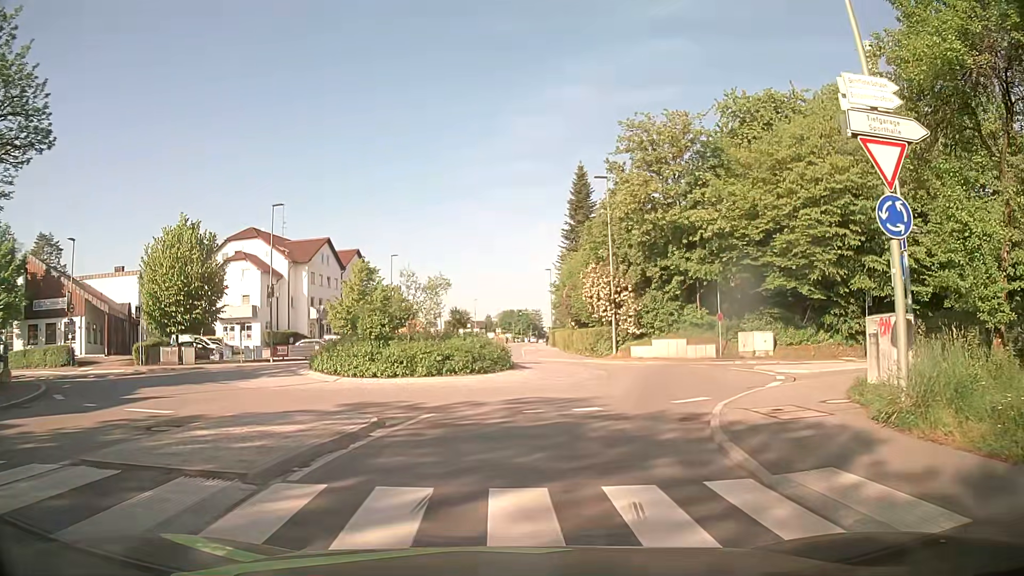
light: Day
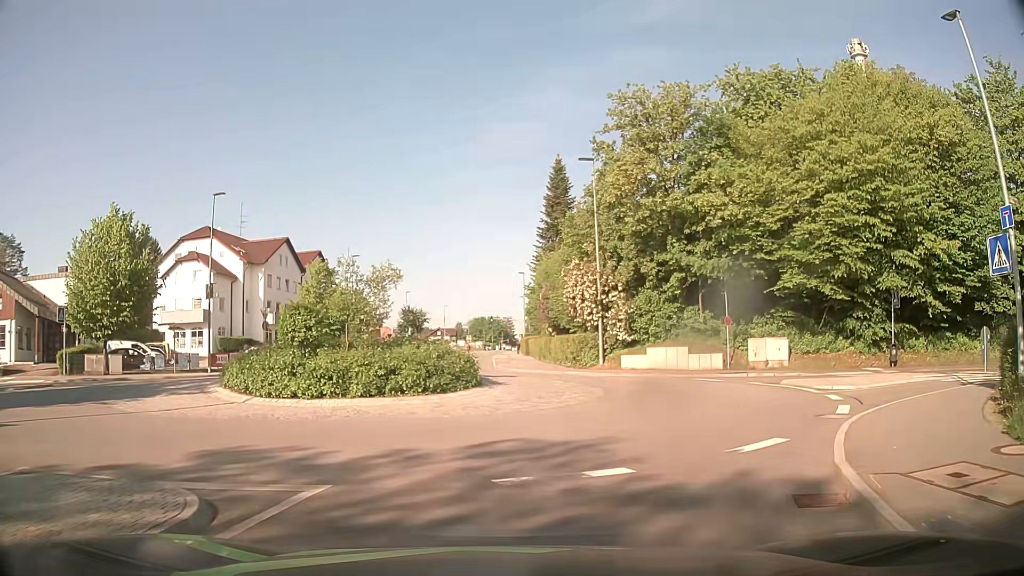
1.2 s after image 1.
(0.0, +5.5) m; +1°
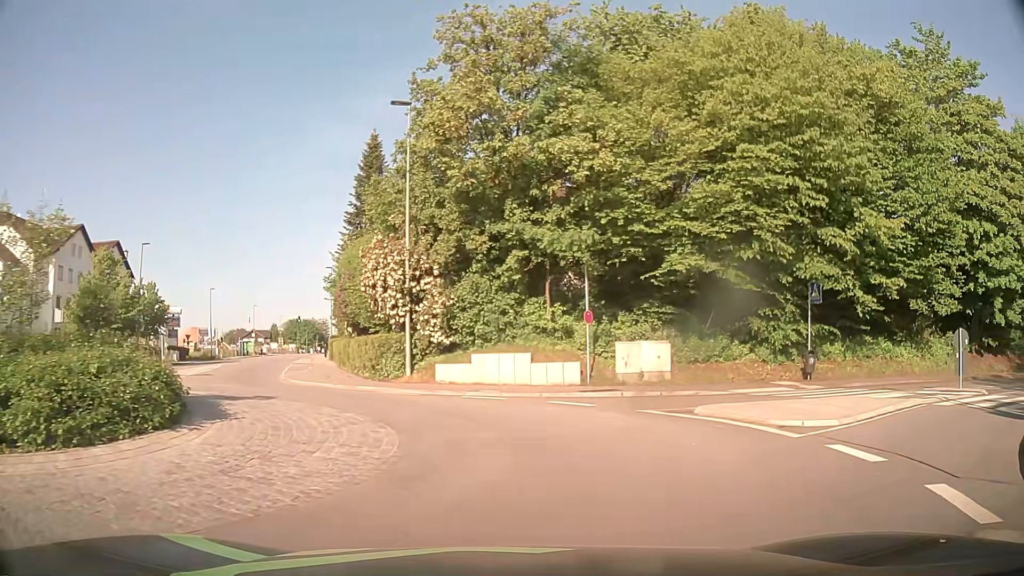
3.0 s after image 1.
(+1.2, +8.5) m; +17°
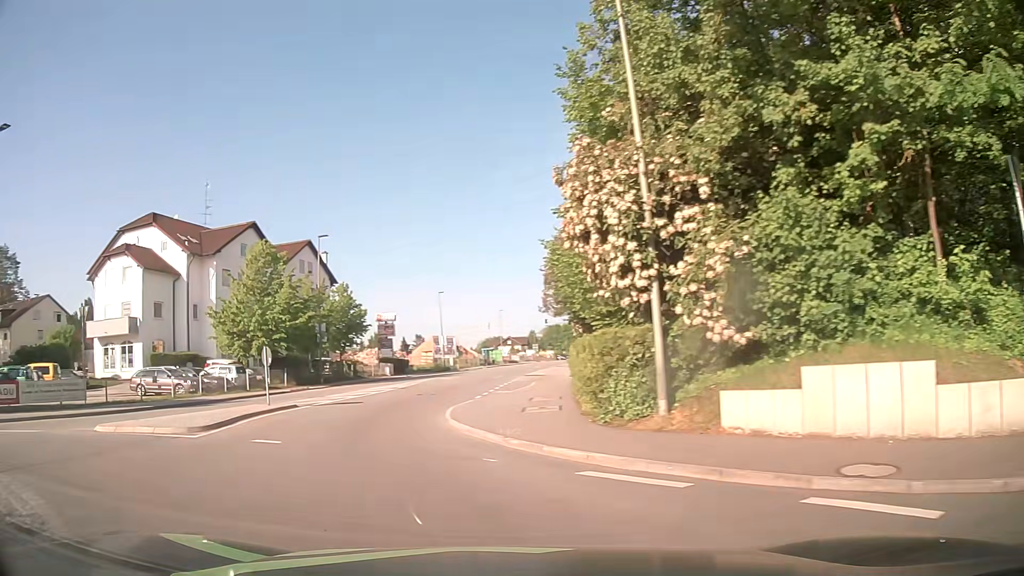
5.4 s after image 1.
(-1.0, +12.6) m; -23°
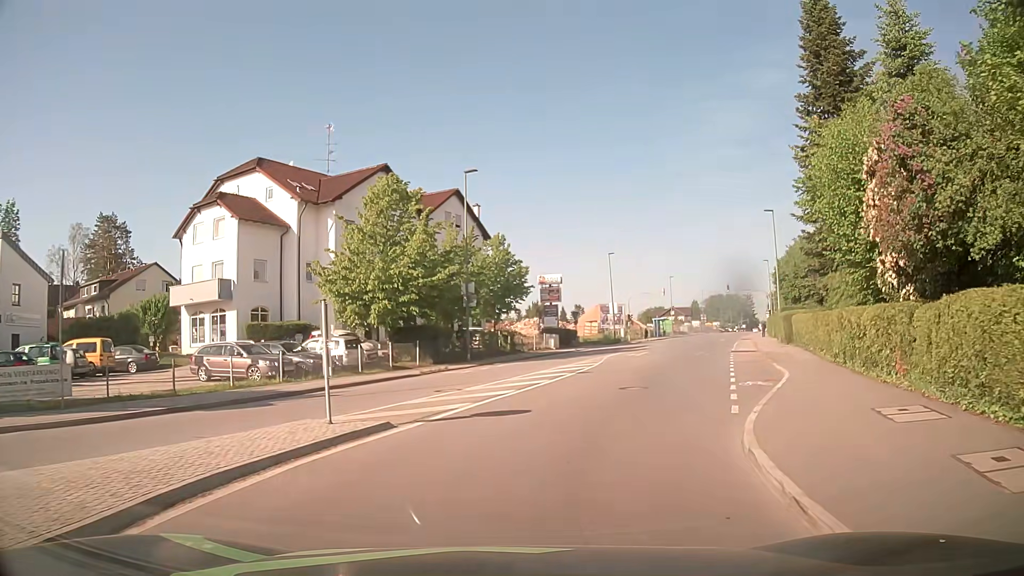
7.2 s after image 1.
(-2.2, +10.9) m; -13°
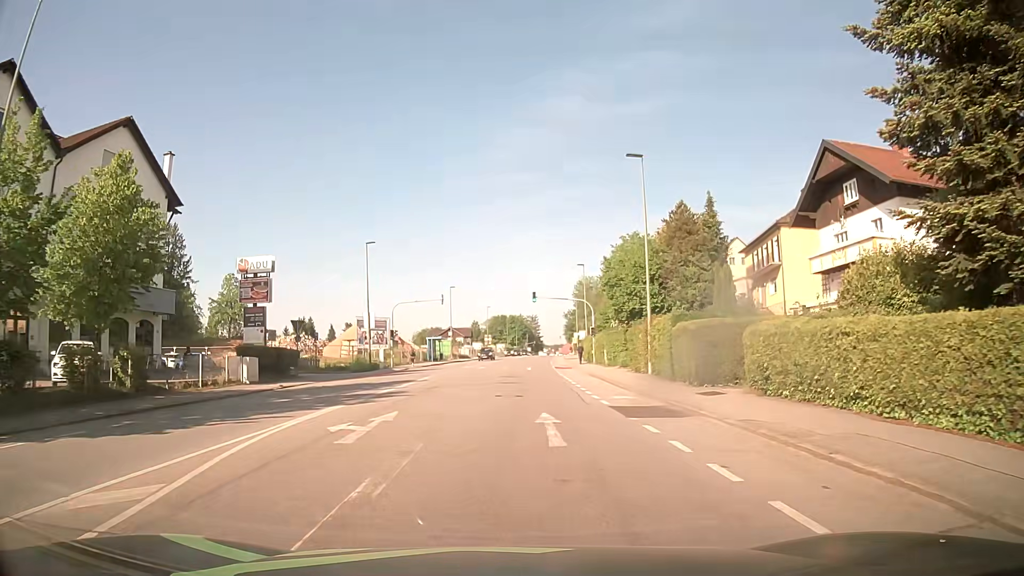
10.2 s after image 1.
(+4.8, +22.7) m; +19°
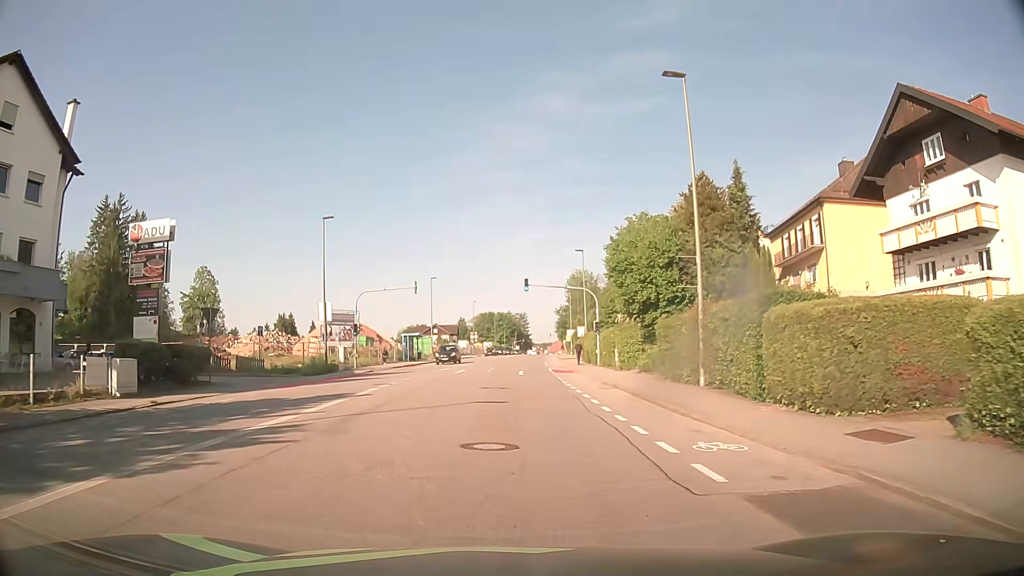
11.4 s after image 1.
(+0.1, +9.9) m; +1°
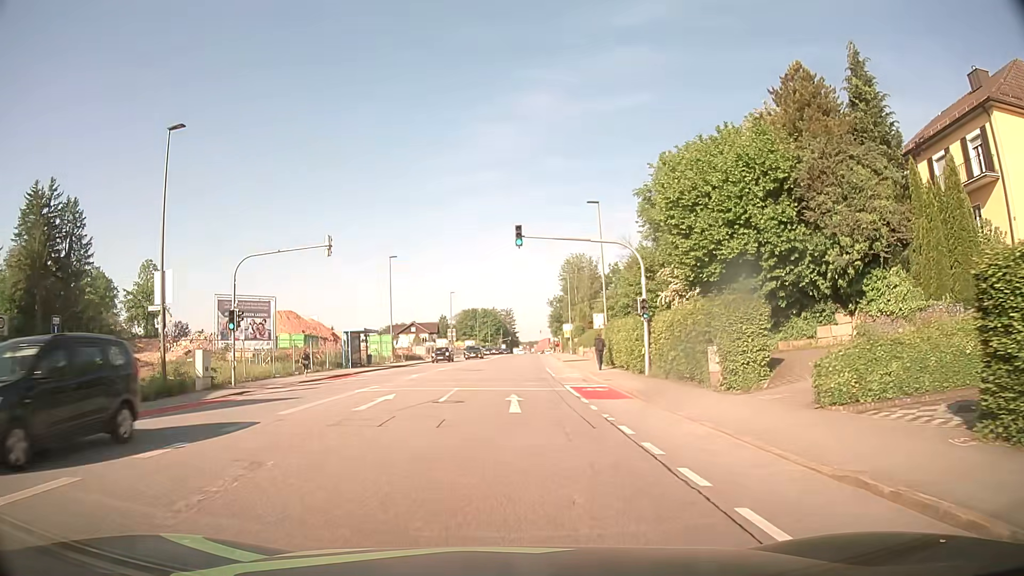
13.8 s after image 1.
(+0.2, +20.6) m; +2°
(0, +10) (0, +20) (0, +30) (0, +40) (+1, +50) (+1, +60) (+2, +70) (+2, +80) (+3, +90) (+3, +100) m
